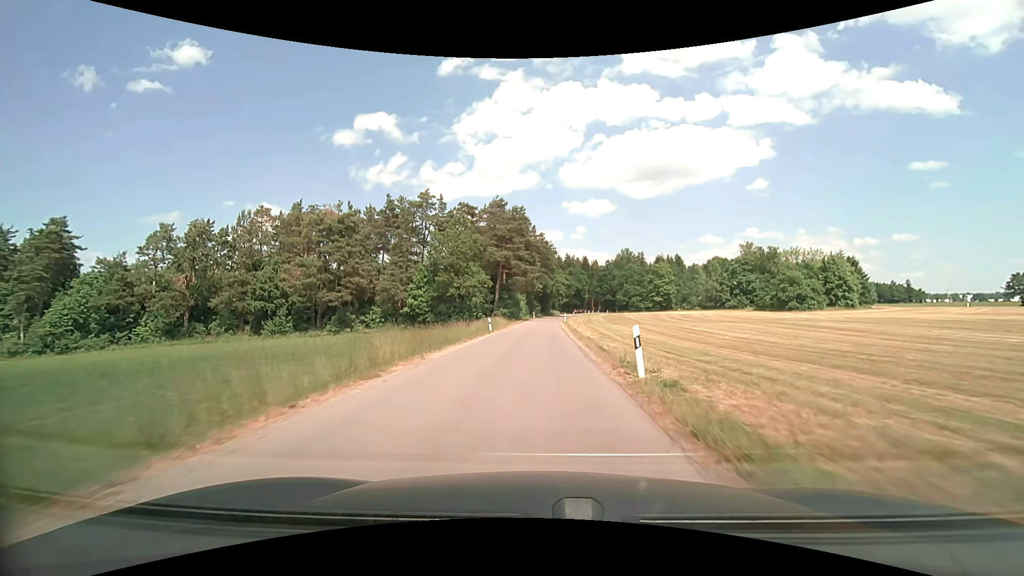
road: unclassified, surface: asphalt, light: Day
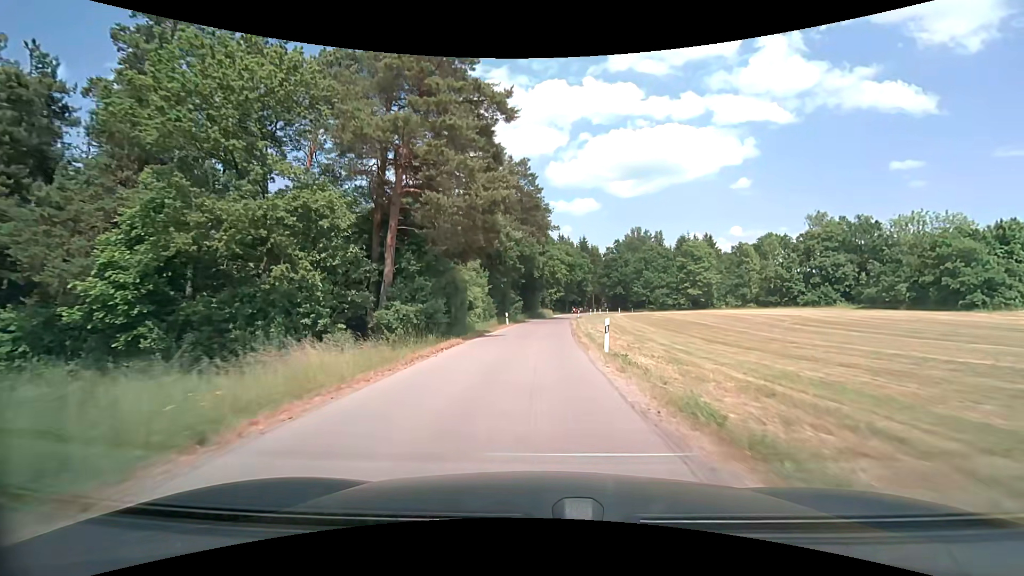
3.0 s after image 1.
(+0.7, +44.7) m; +2°
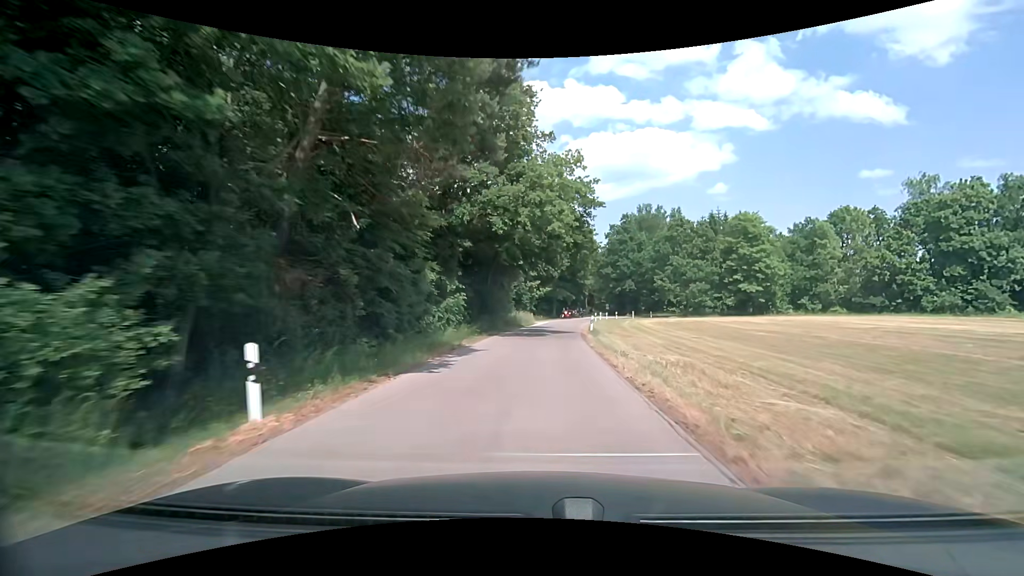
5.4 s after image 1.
(+0.5, +34.8) m; +2°
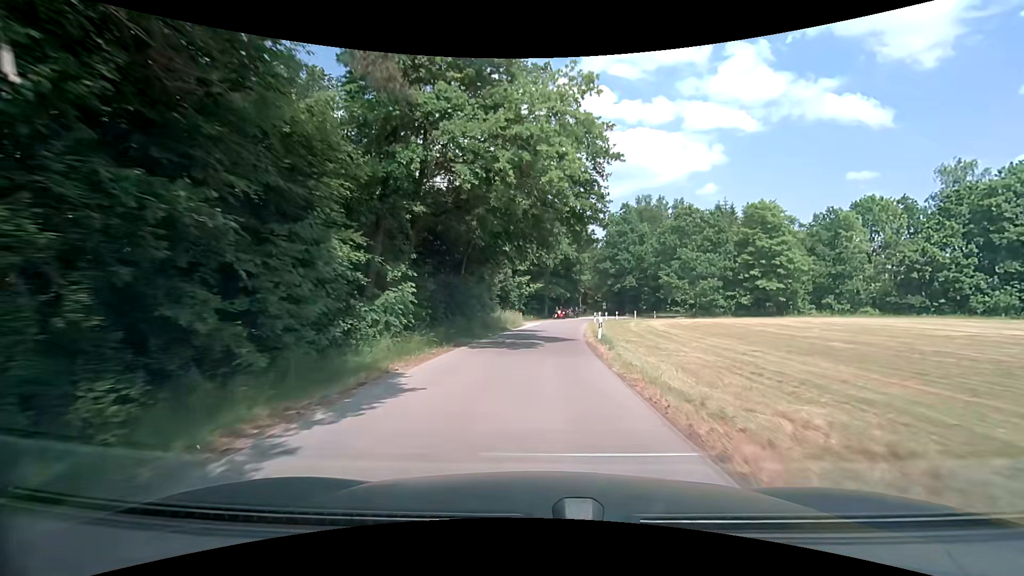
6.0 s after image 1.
(+0.1, +8.3) m; +1°
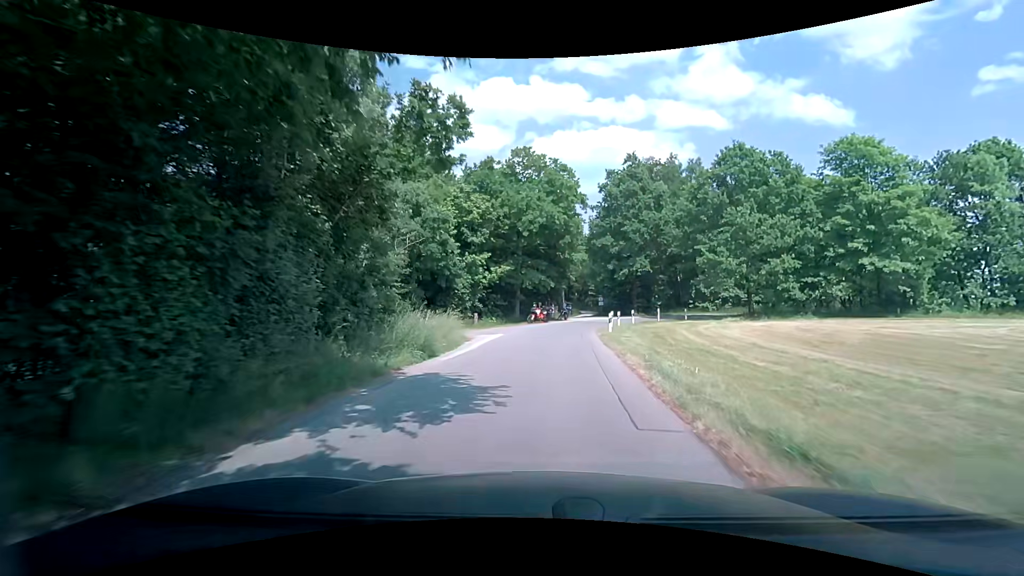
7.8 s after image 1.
(+0.6, +23.1) m; +2°
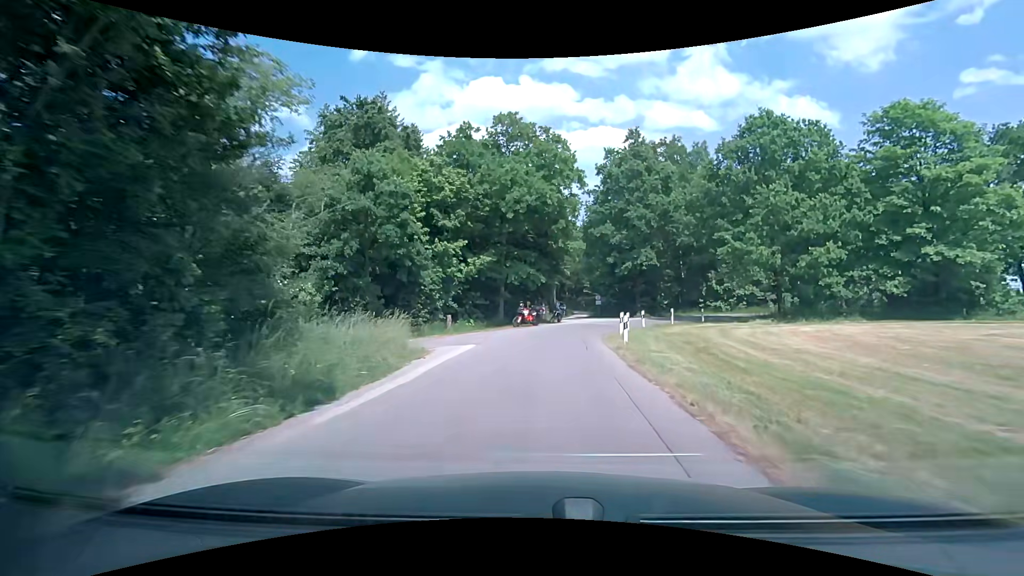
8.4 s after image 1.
(+0.2, +6.9) m; +2°
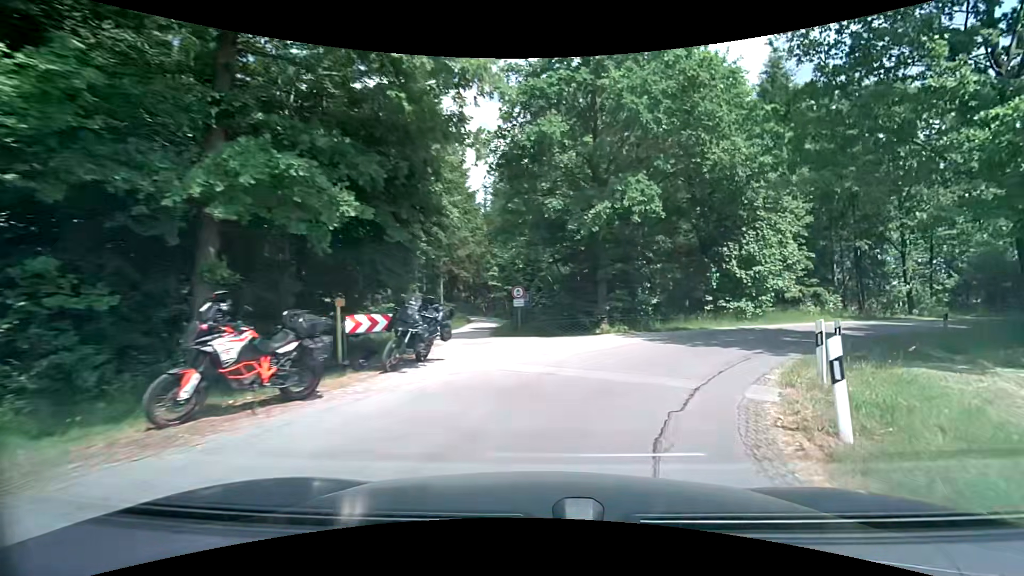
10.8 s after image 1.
(+1.5, +23.8) m; +12°
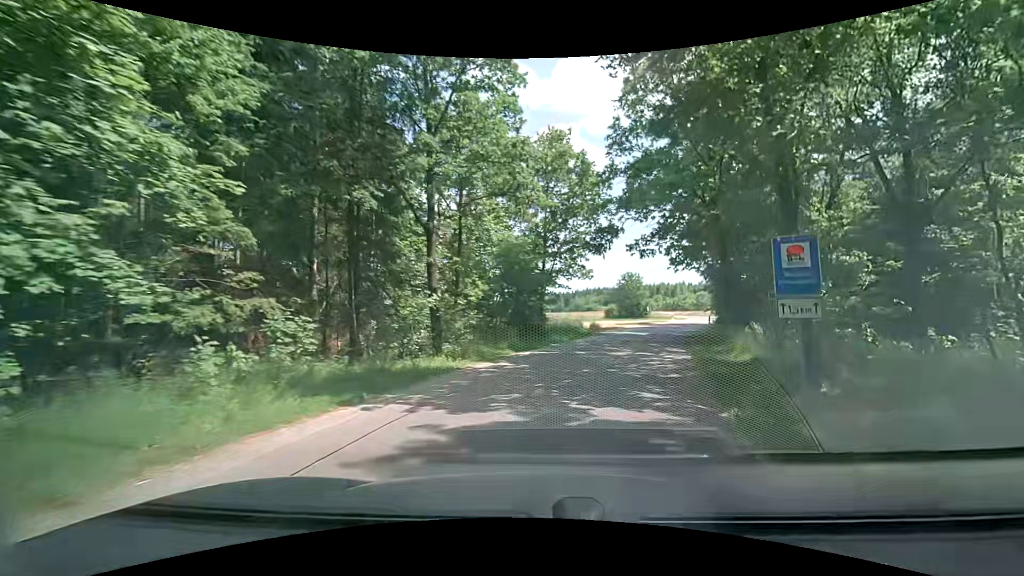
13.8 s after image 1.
(+10.5, +20.3) m; +54°
(+1, +10) (+3, +20) (+6, +29) (+9, +39) (+12, +48) (+16, +58) (+19, +67) (+23, +76) (+26, +86) (+29, +95) m
